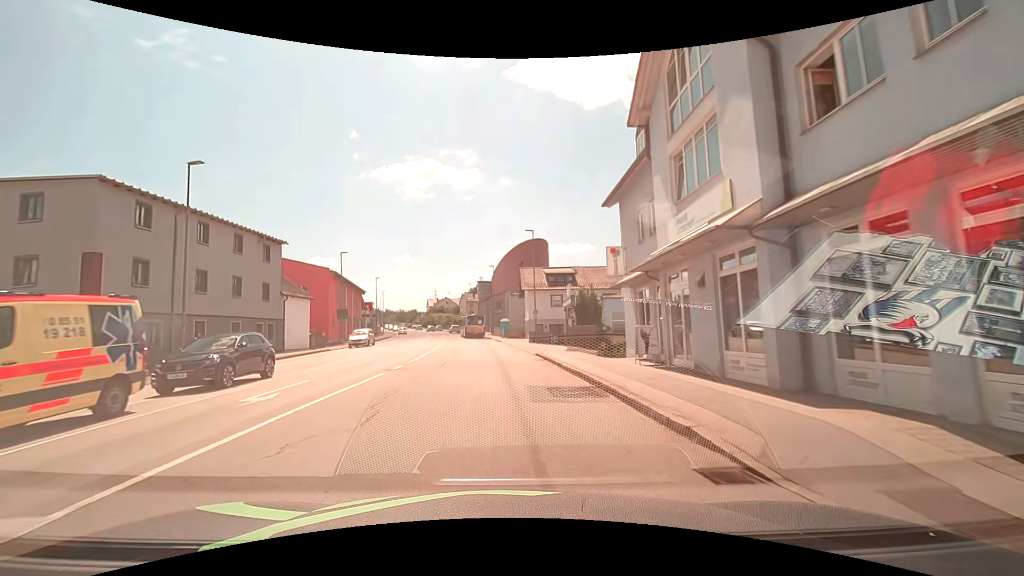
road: tertiary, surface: asphalt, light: Day
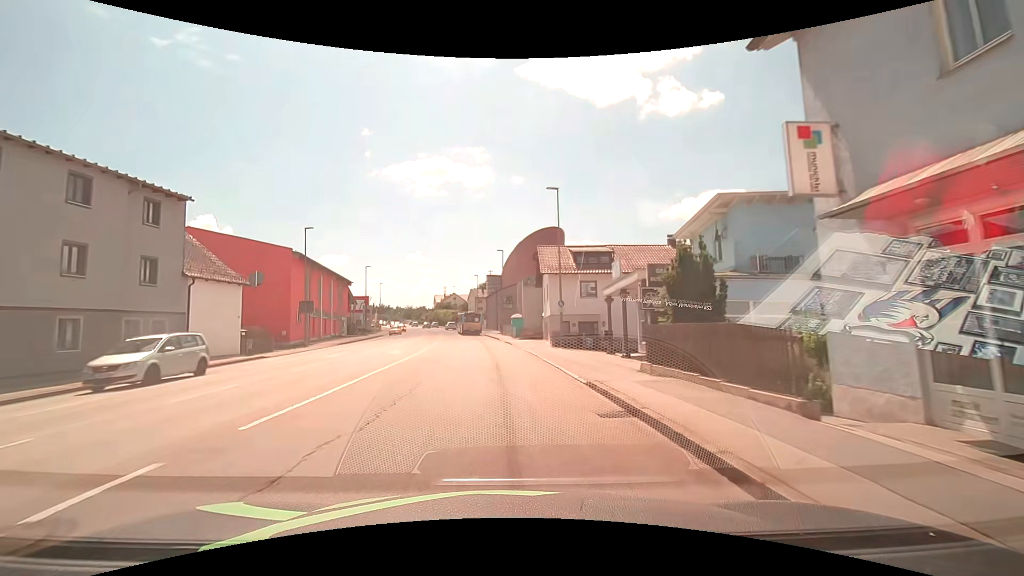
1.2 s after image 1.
(0.0, +13.0) m; 0°
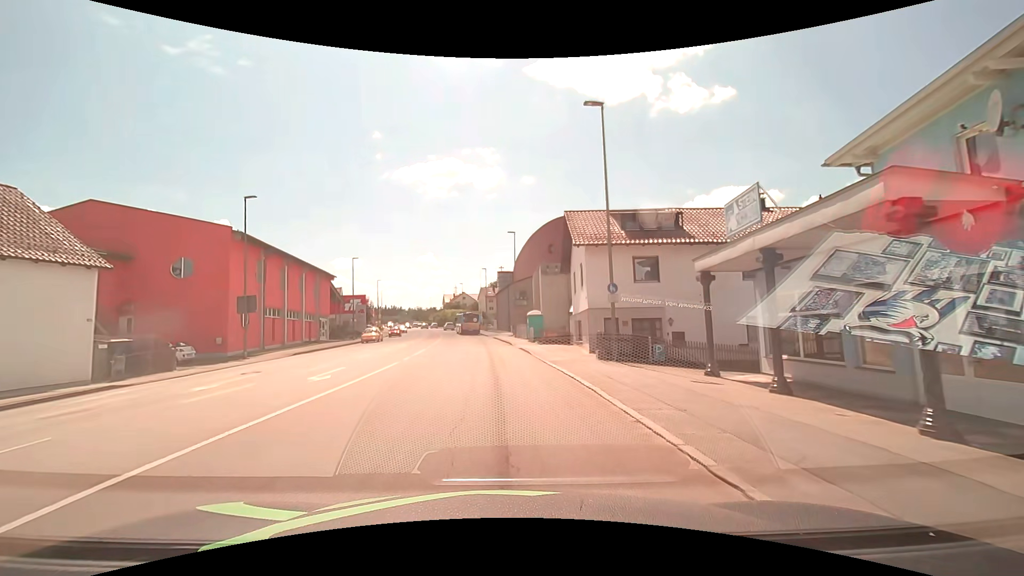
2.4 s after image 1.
(-0.3, +11.9) m; -3°
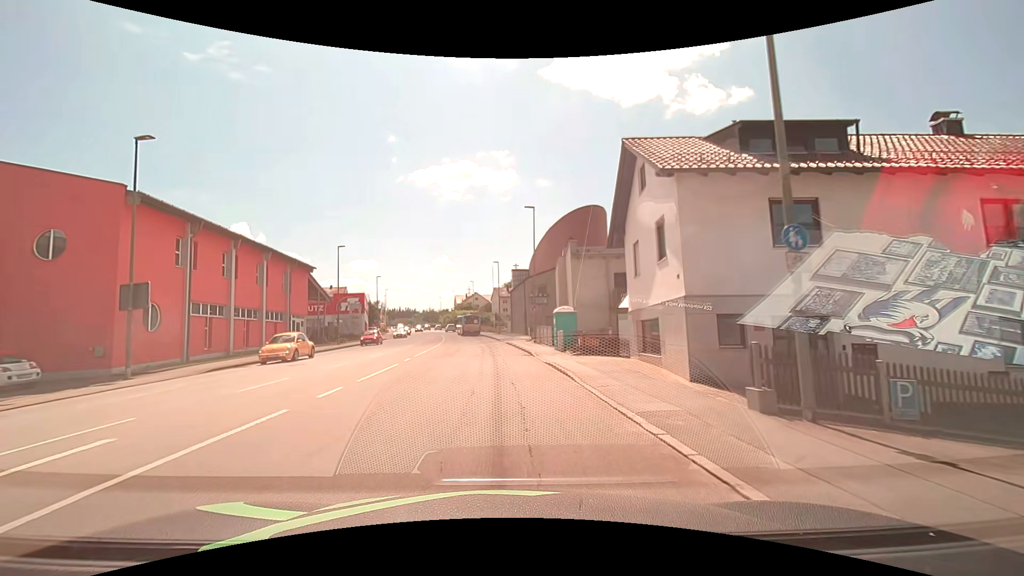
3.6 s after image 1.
(-0.1, +11.0) m; -2°
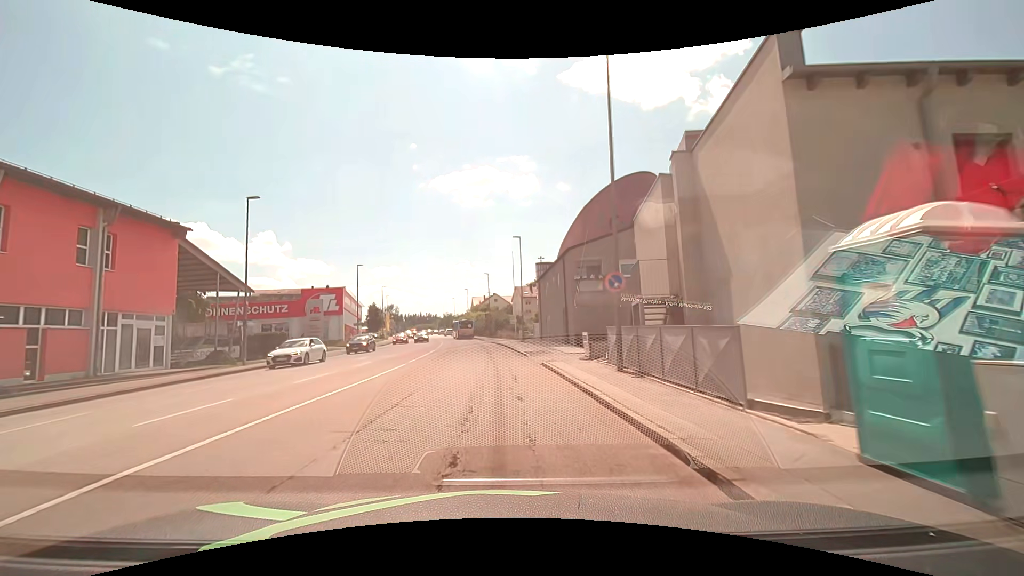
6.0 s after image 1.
(-0.3, +22.6) m; -2°
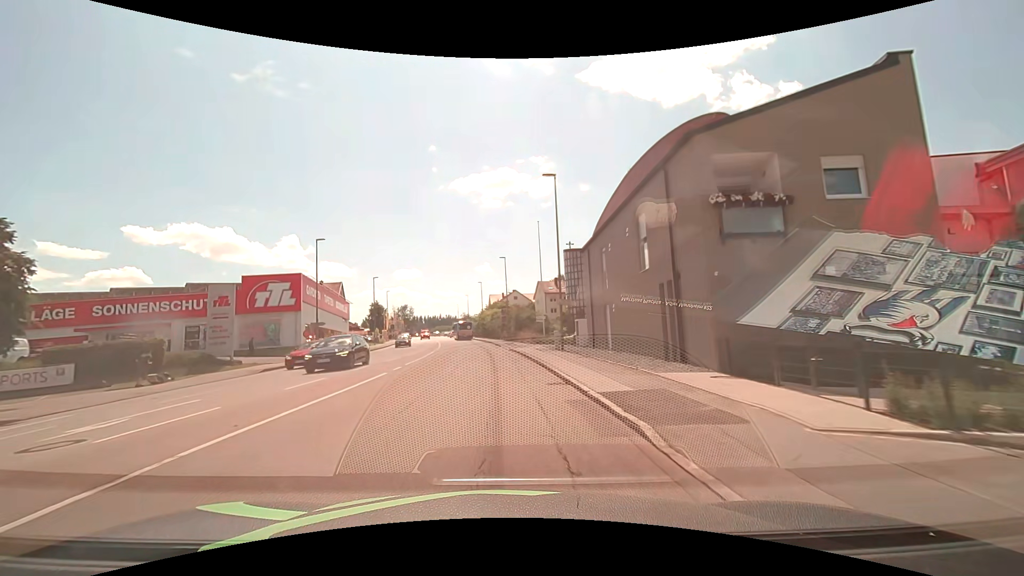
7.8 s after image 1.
(-0.4, +20.0) m; -2°
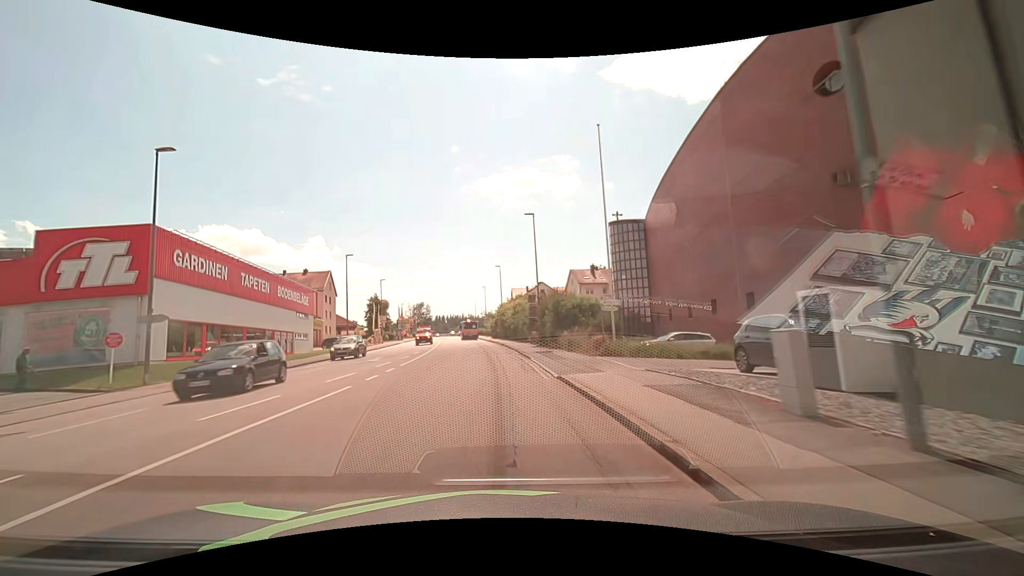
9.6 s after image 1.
(-0.6, +23.2) m; -3°
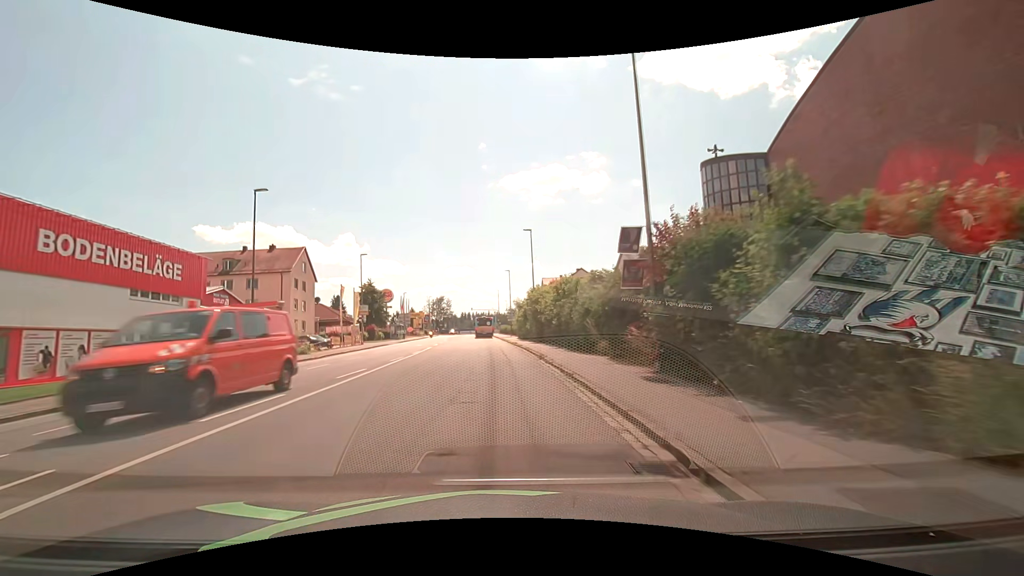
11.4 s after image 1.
(-0.8, +25.0) m; -3°
(0, +10) (0, +20) (-1, +30) (-1, +40) (-2, +50) (-2, +60) (-3, +70) (-3, +80) (-4, +90) (-5, +100) m
